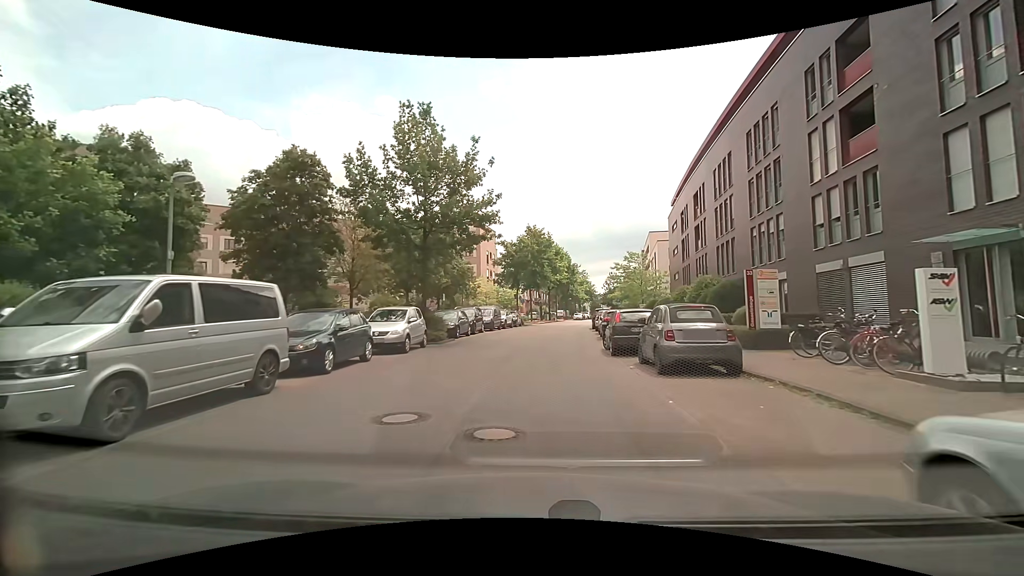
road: residential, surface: asphalt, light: Day
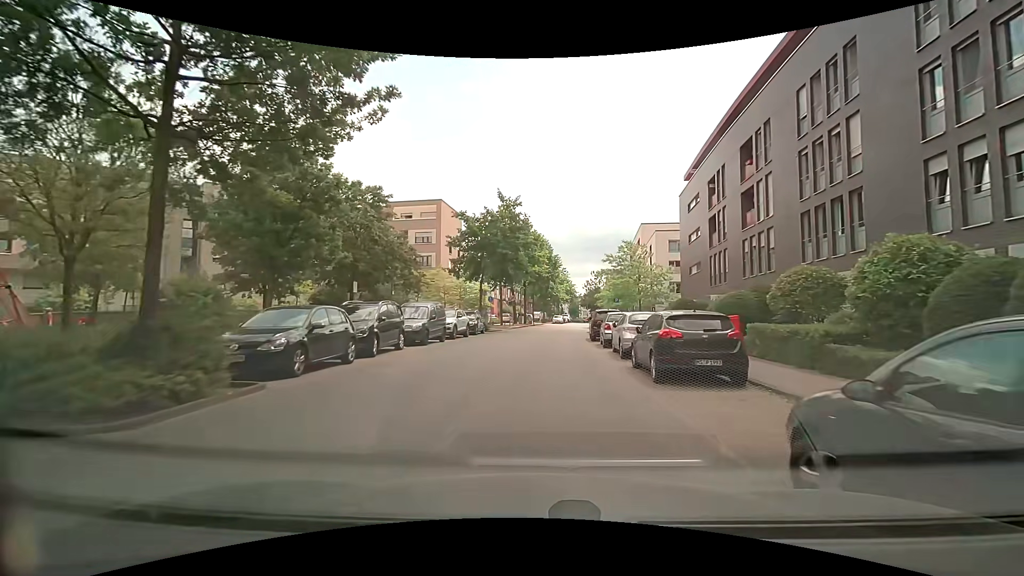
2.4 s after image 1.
(+0.1, +14.9) m; +3°
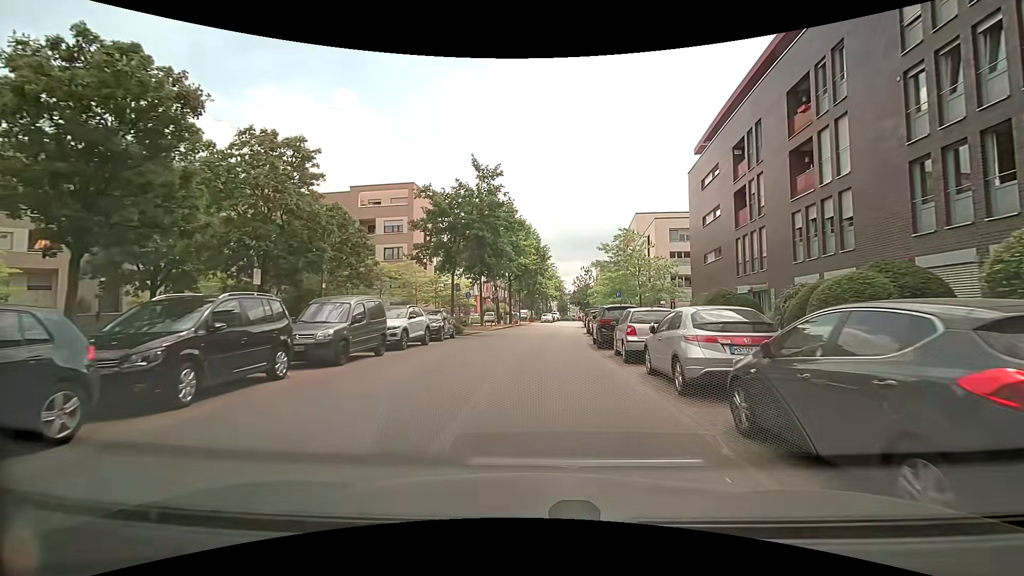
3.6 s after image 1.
(0.0, +7.5) m; 0°
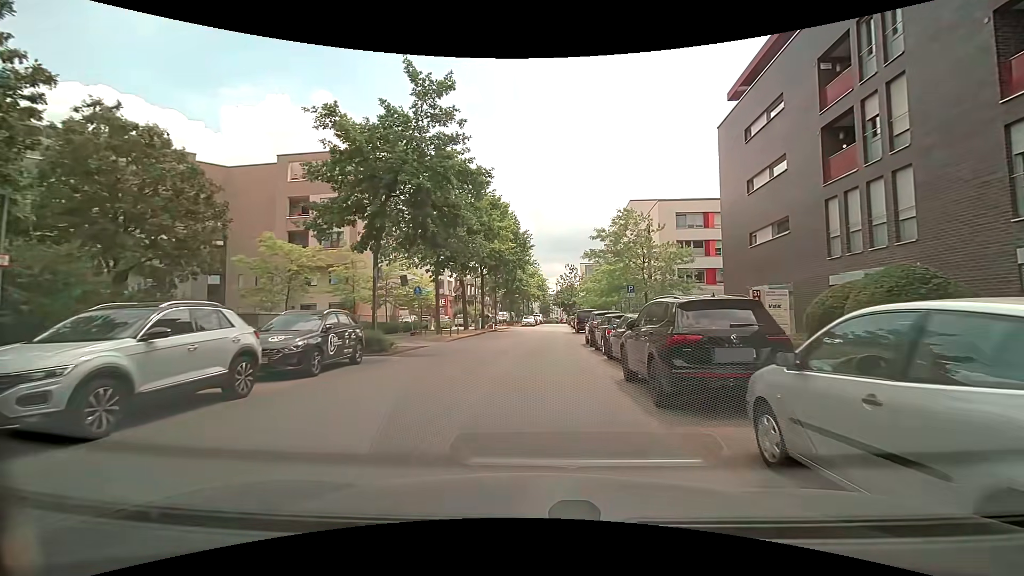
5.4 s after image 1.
(+0.4, +11.5) m; +3°
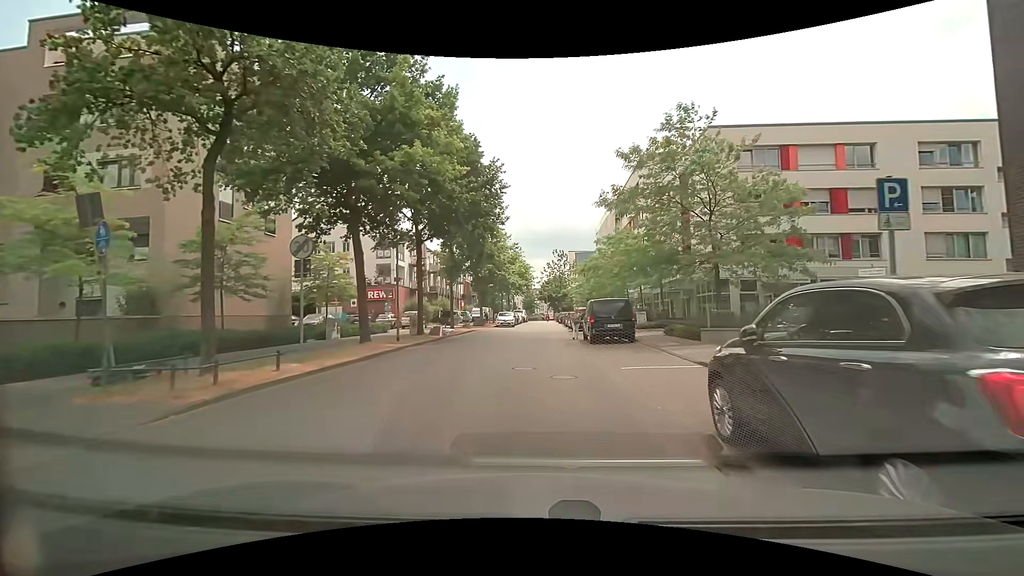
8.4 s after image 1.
(+0.4, +19.8) m; +1°
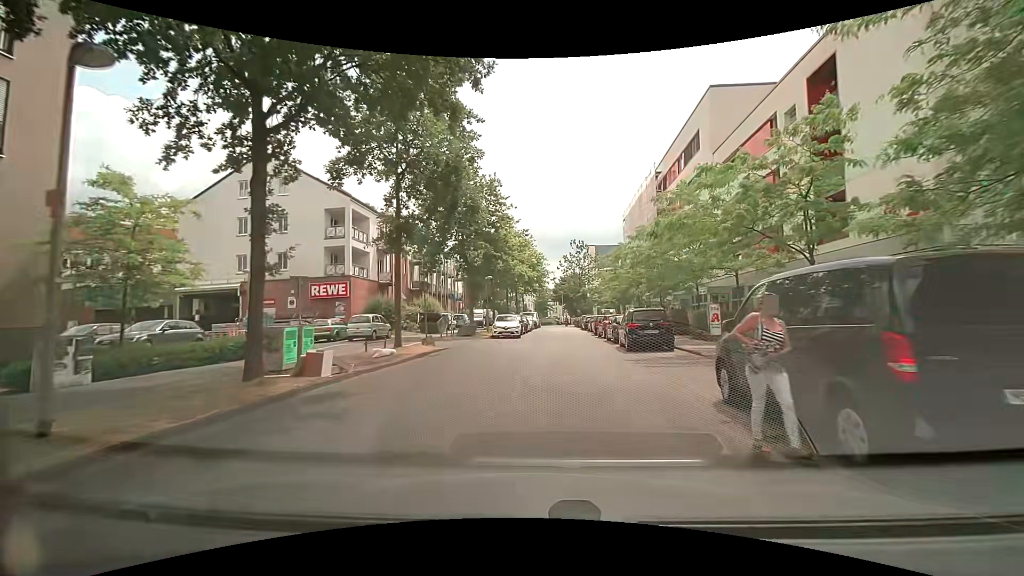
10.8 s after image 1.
(0.0, +16.9) m; 0°
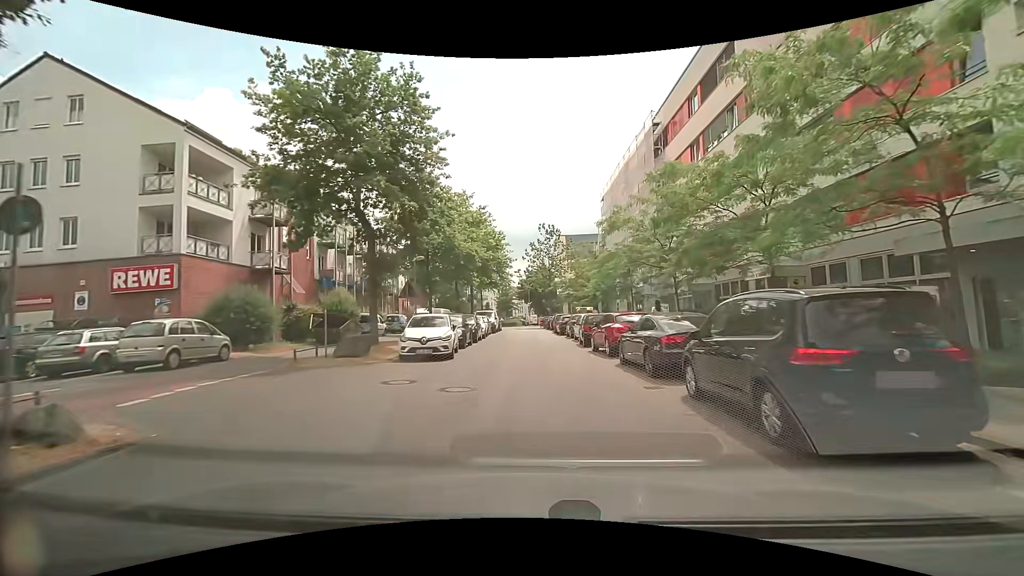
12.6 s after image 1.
(+0.4, +14.3) m; +2°
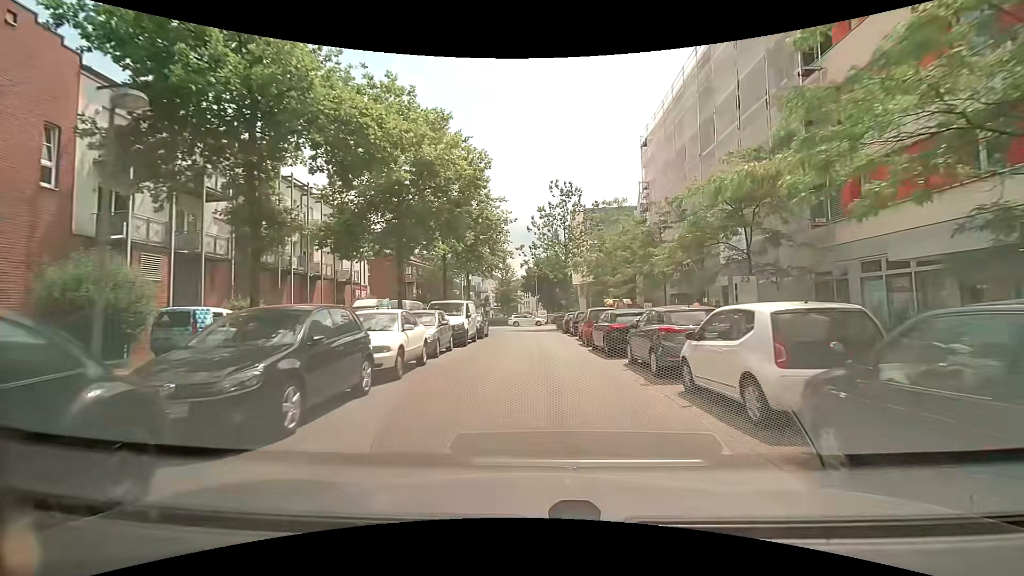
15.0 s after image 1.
(+0.3, +20.4) m; 0°
